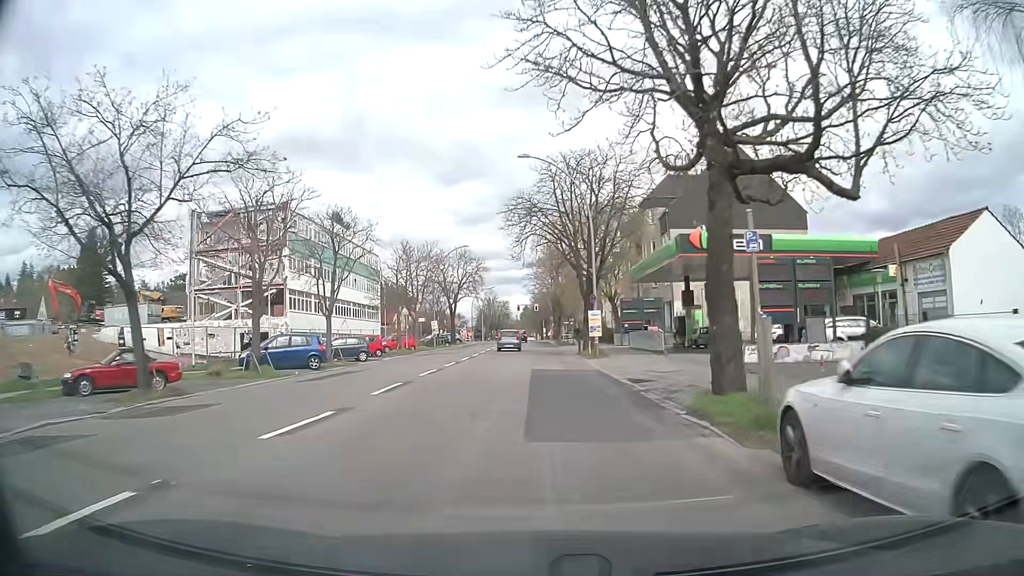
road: secondary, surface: asphalt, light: Day
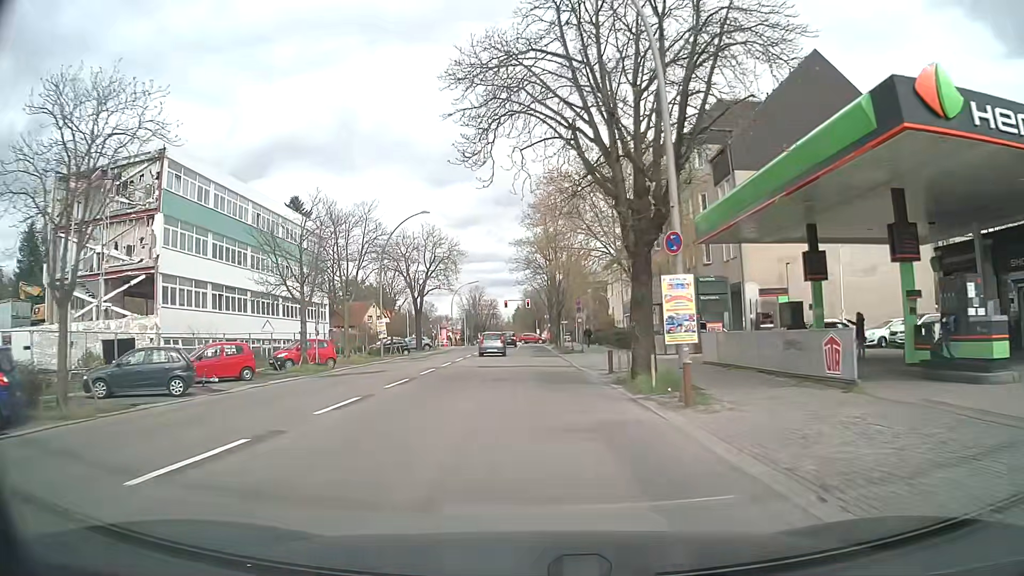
(+0.5, +20.6) m; +2°
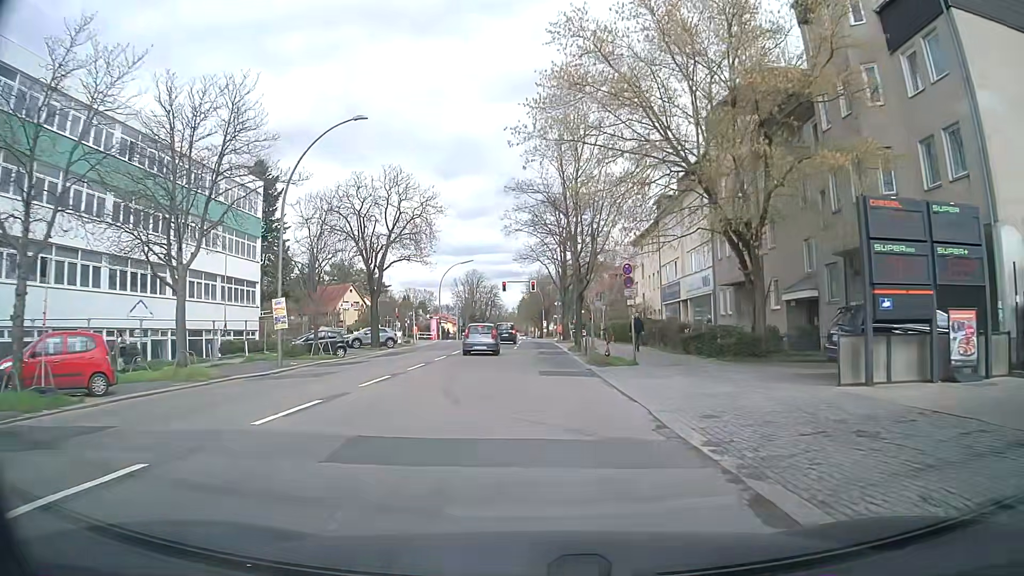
(-0.2, +20.3) m; 0°
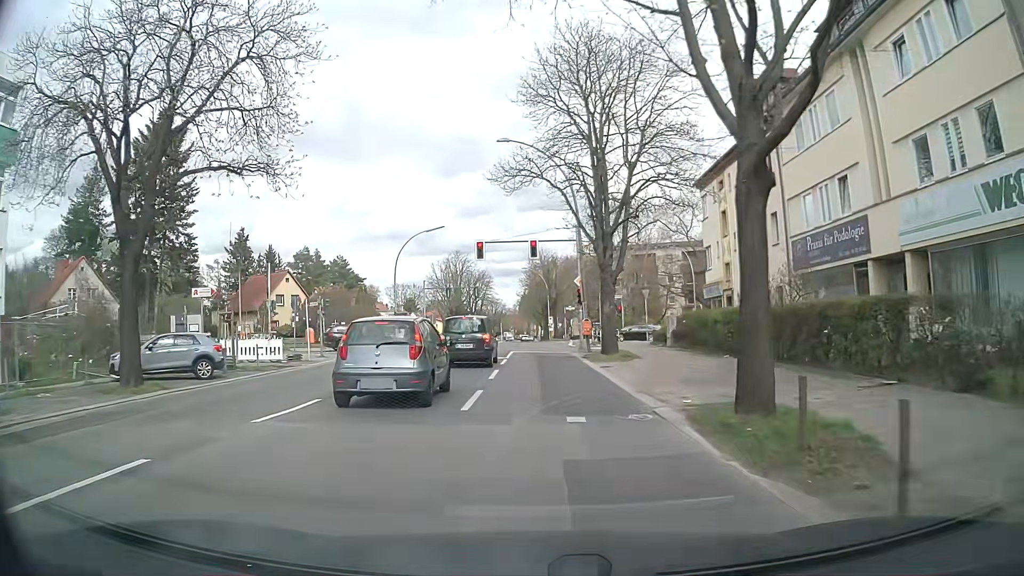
(-0.2, +29.2) m; -1°
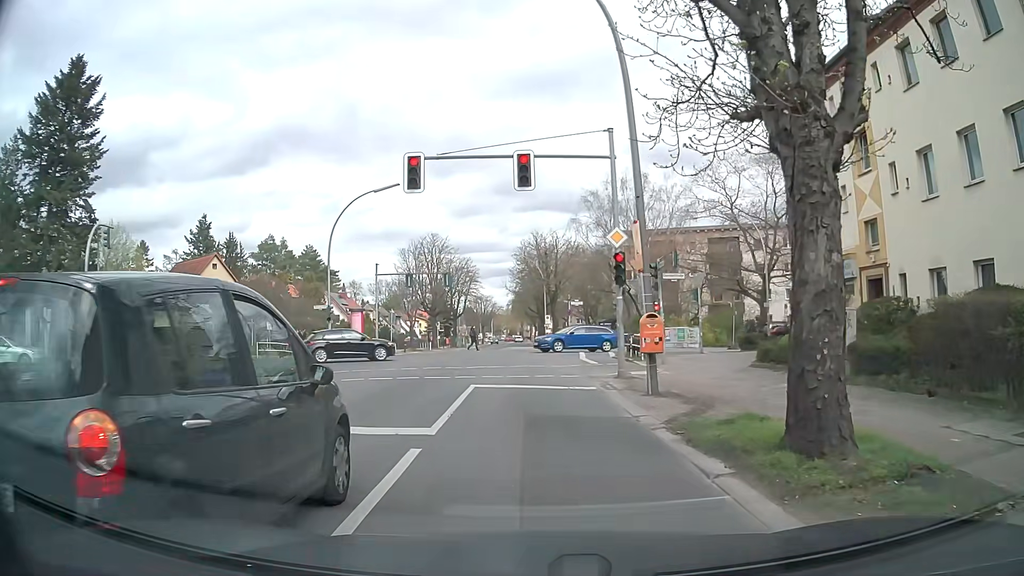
(+0.4, +17.5) m; +2°
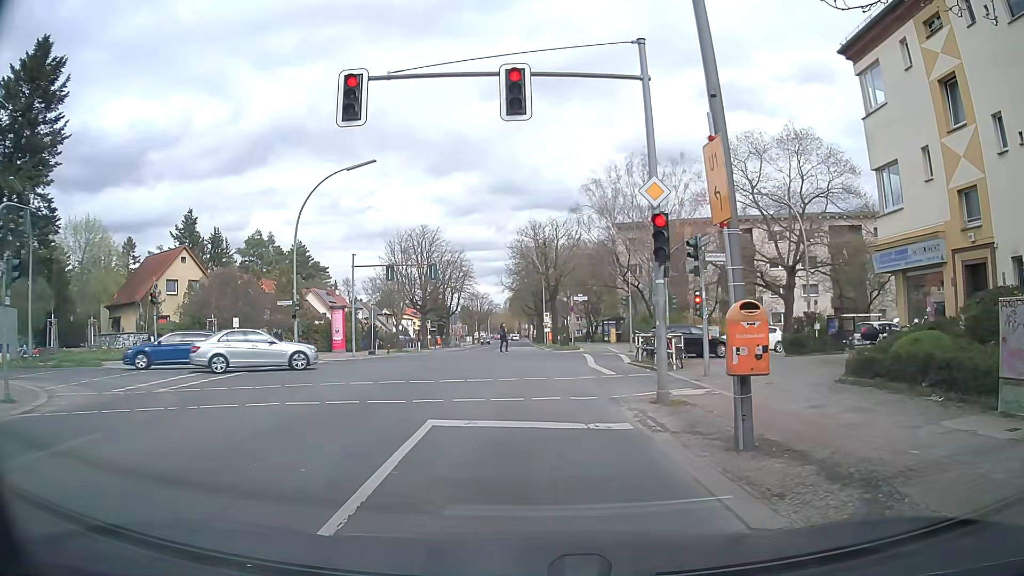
(0.0, +5.6) m; +2°
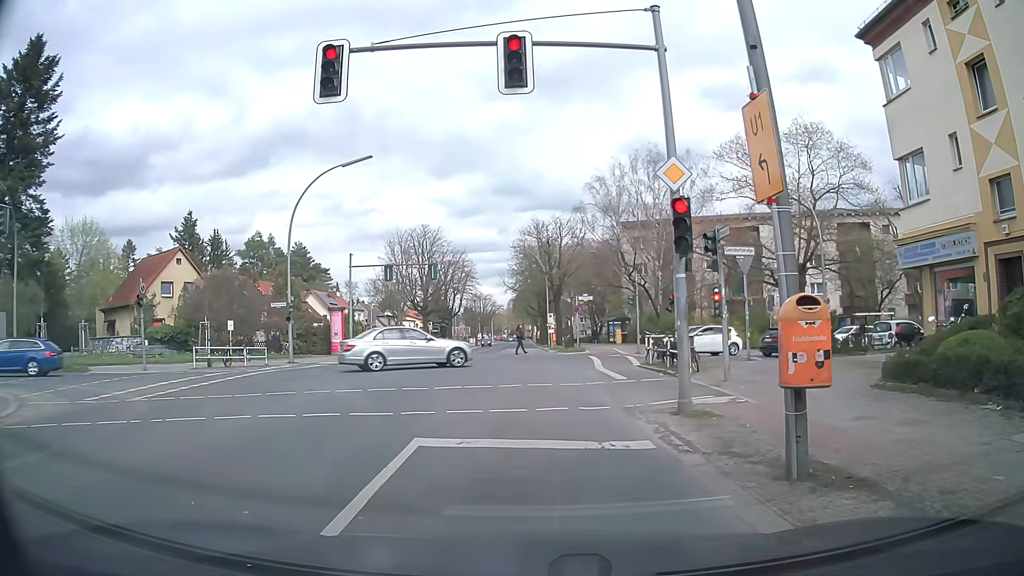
(0.0, +1.4) m; -1°
